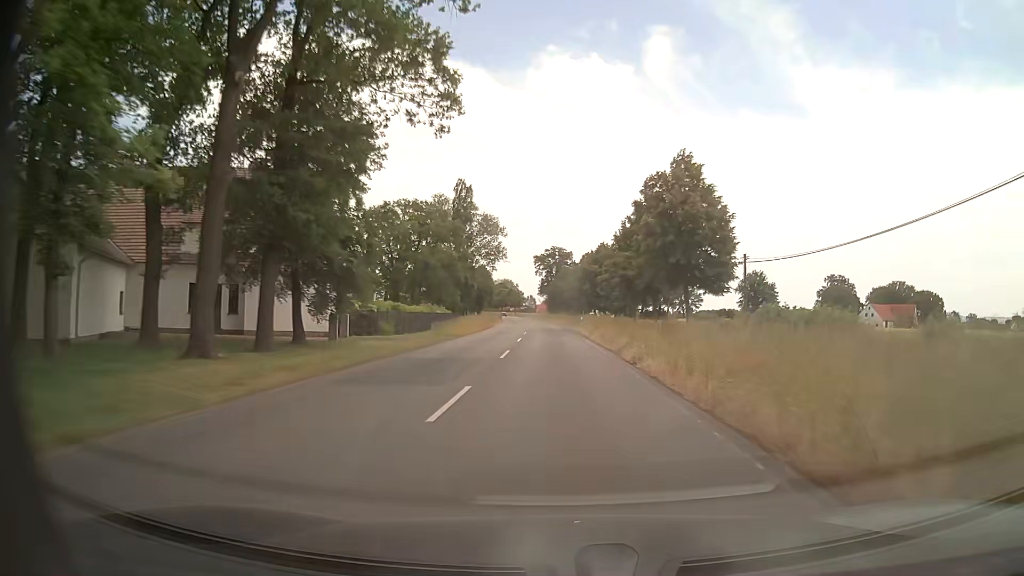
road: secondary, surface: asphalt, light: Day
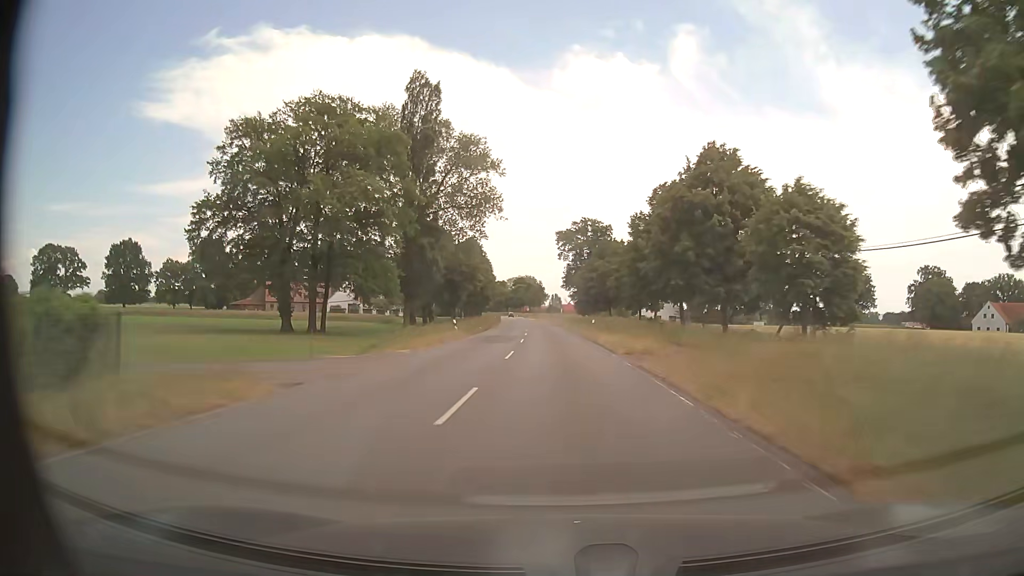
(-1.3, +60.9) m; -2°
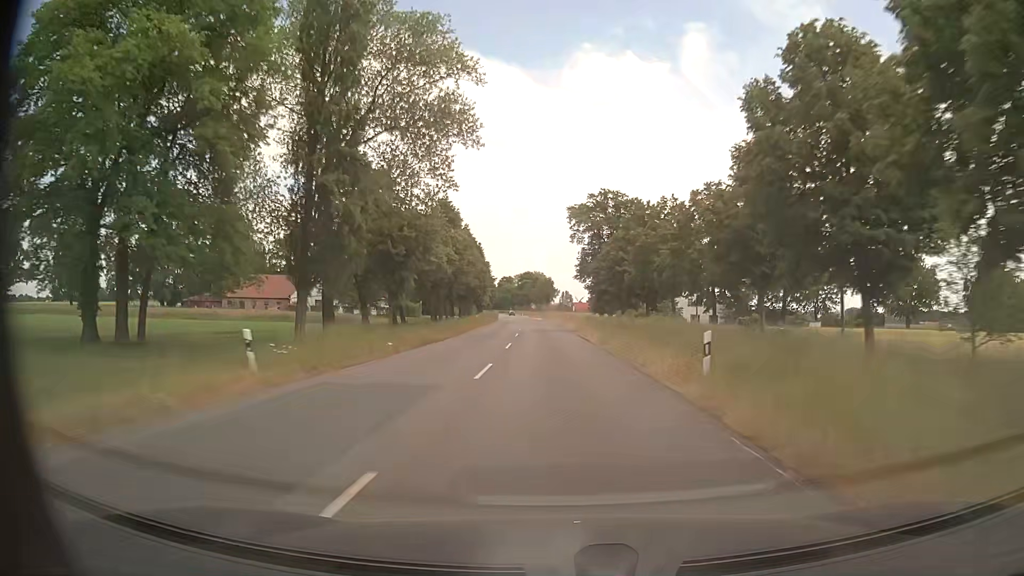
(-0.3, +30.9) m; -1°
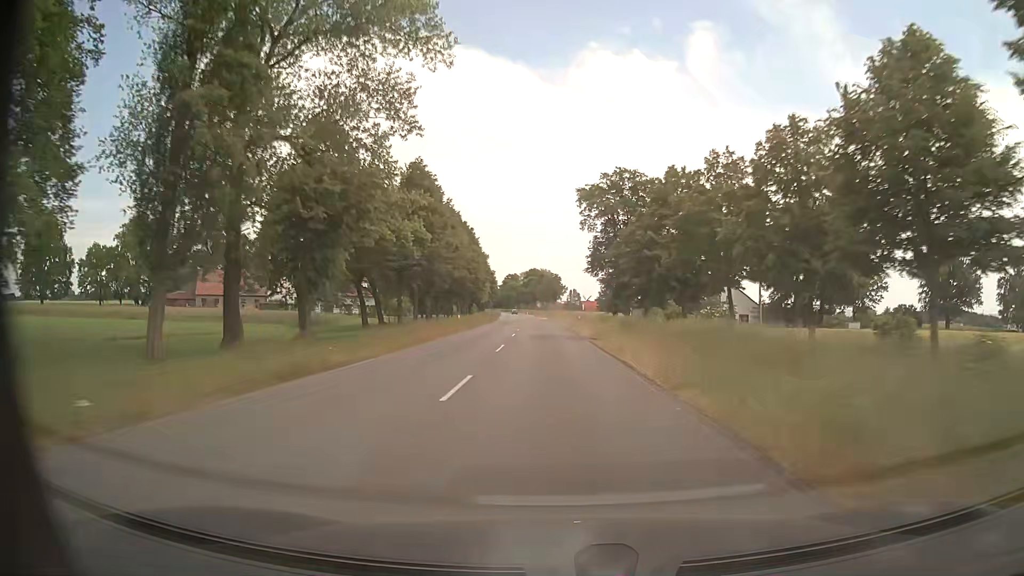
(-0.1, +15.6) m; -1°
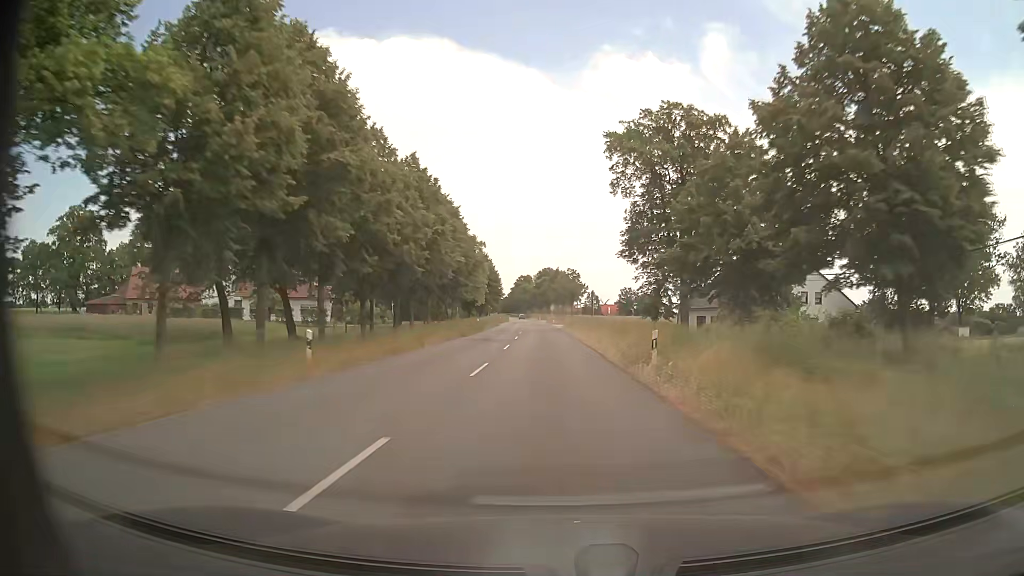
(-0.2, +31.2) m; -1°
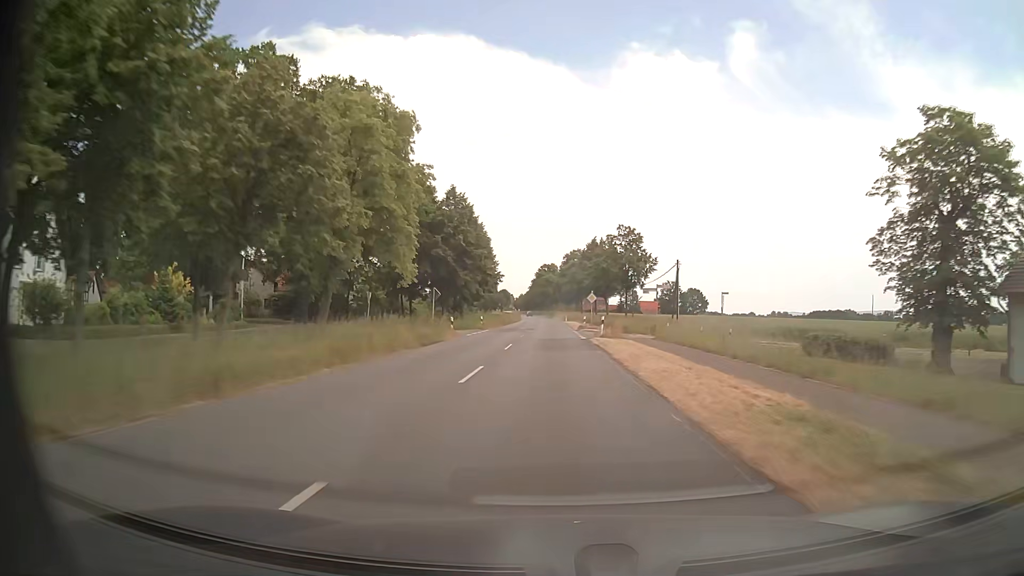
(-1.5, +62.7) m; -3°
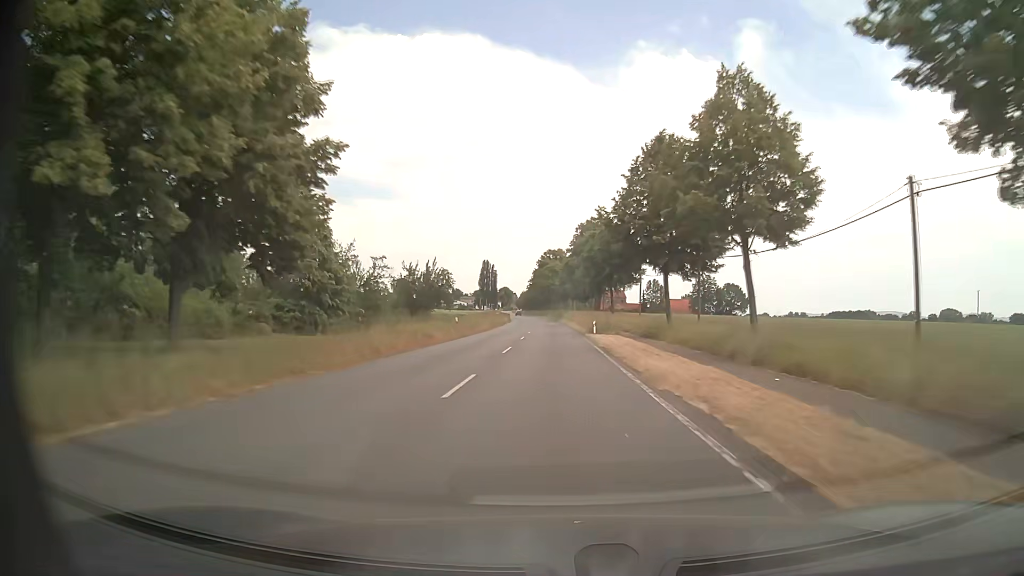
(-0.3, +63.1) m; -1°
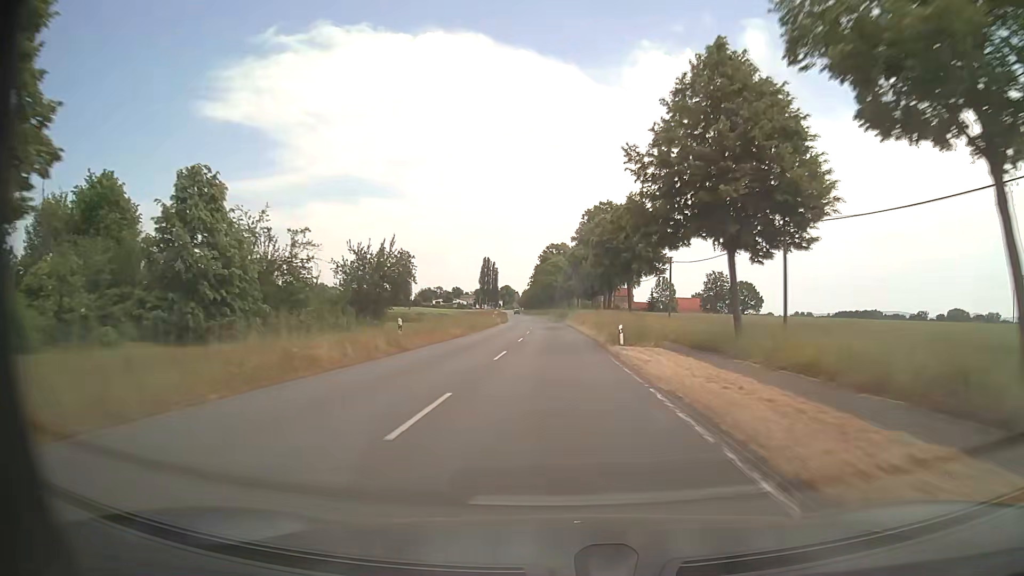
(0.0, +15.8) m; 0°
(0, +10) (0, +20) (0, +30) (0, +40) (0, +50) (-1, +60) (-1, +70) (-1, +80) (-2, +90) (-2, +100) m
